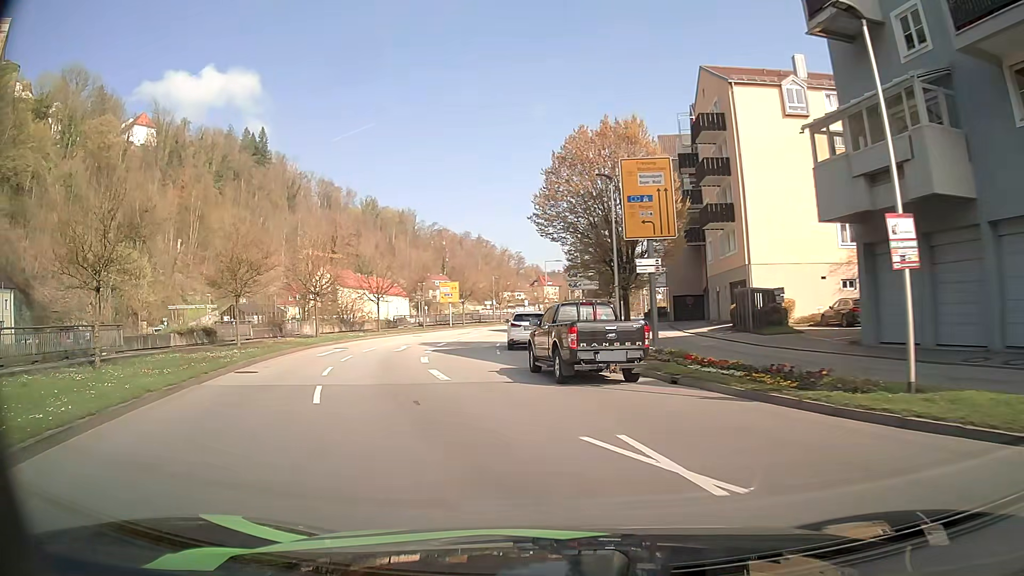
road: primary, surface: asphalt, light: Day
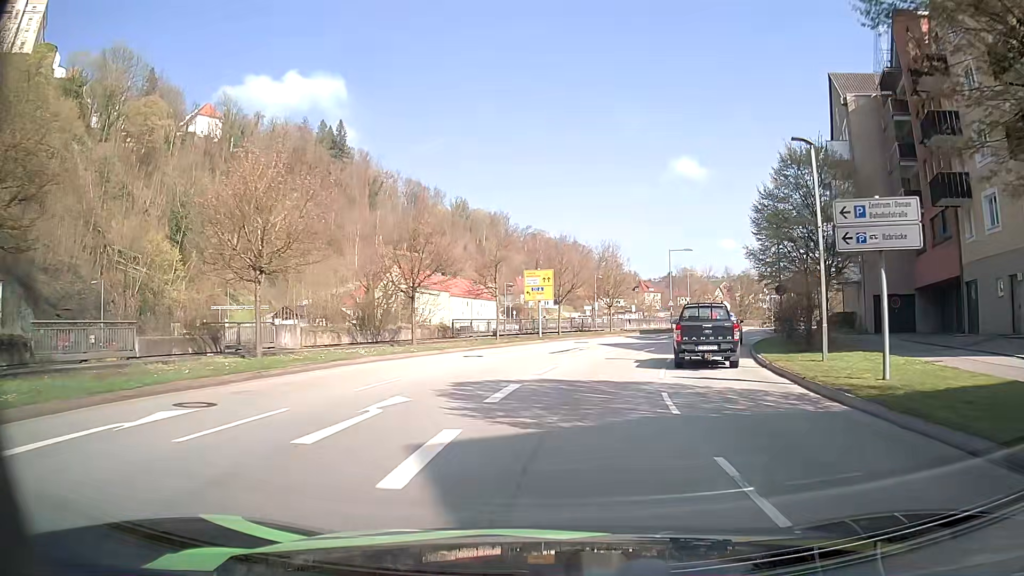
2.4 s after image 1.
(-2.9, +22.8) m; -8°
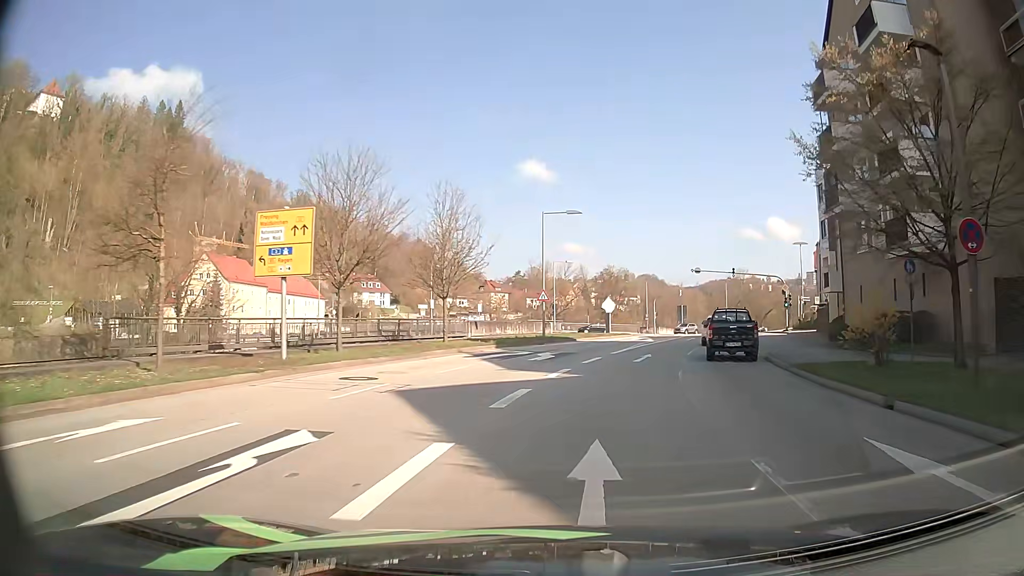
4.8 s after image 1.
(+2.3, +24.6) m; +13°
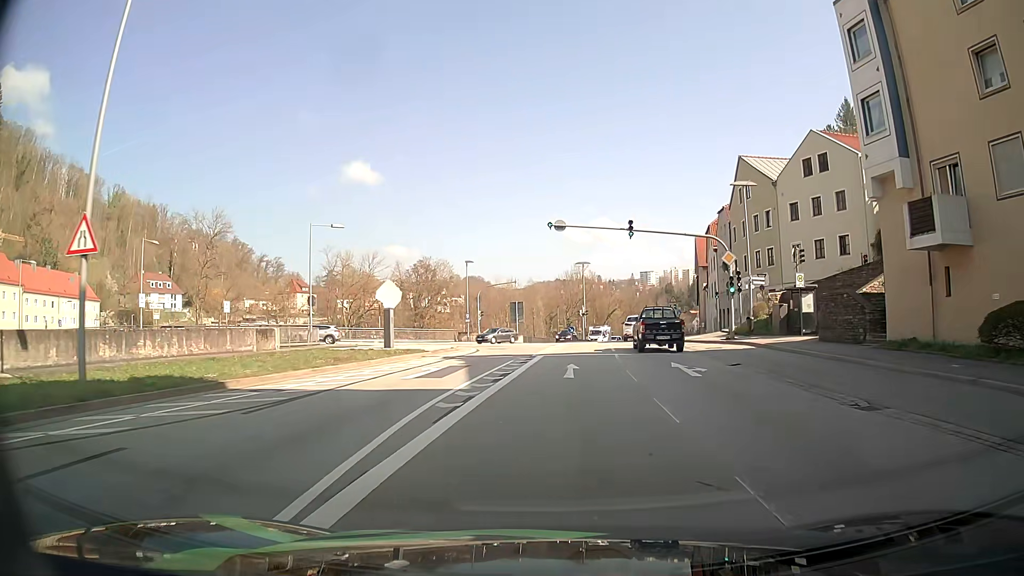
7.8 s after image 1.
(+4.5, +30.8) m; +15°
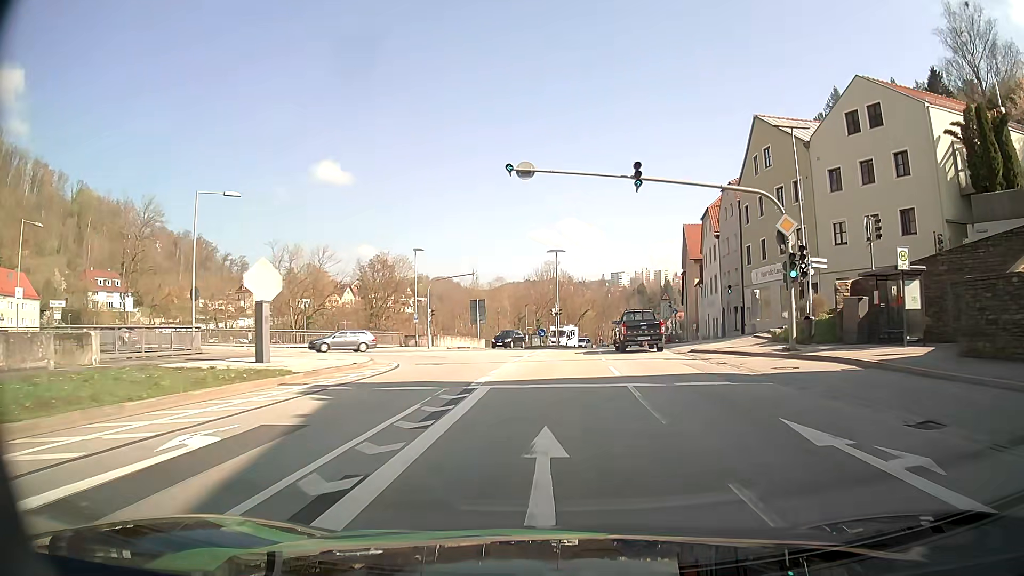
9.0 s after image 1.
(+0.3, +12.5) m; +2°
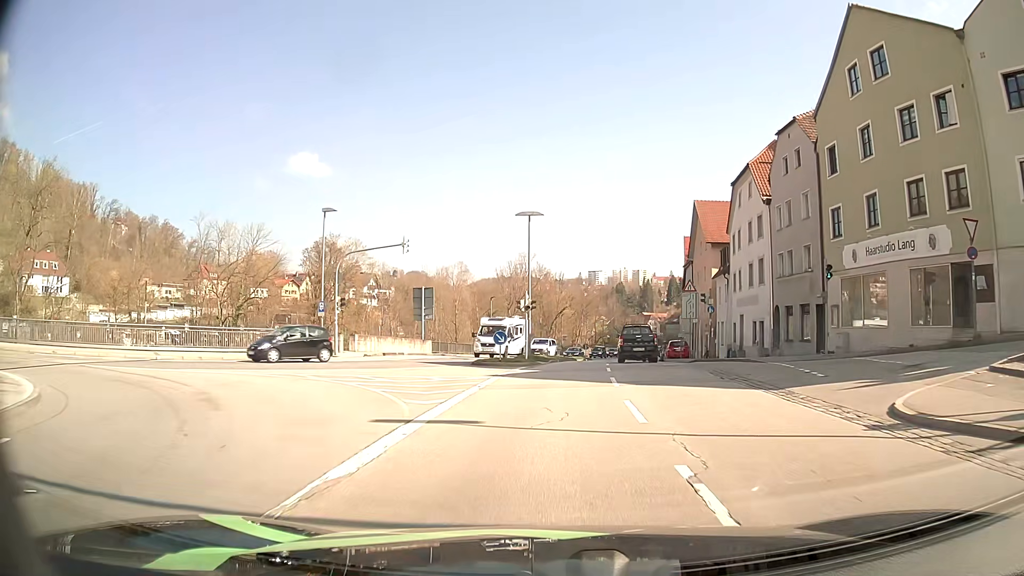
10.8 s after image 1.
(+0.4, +19.0) m; +2°
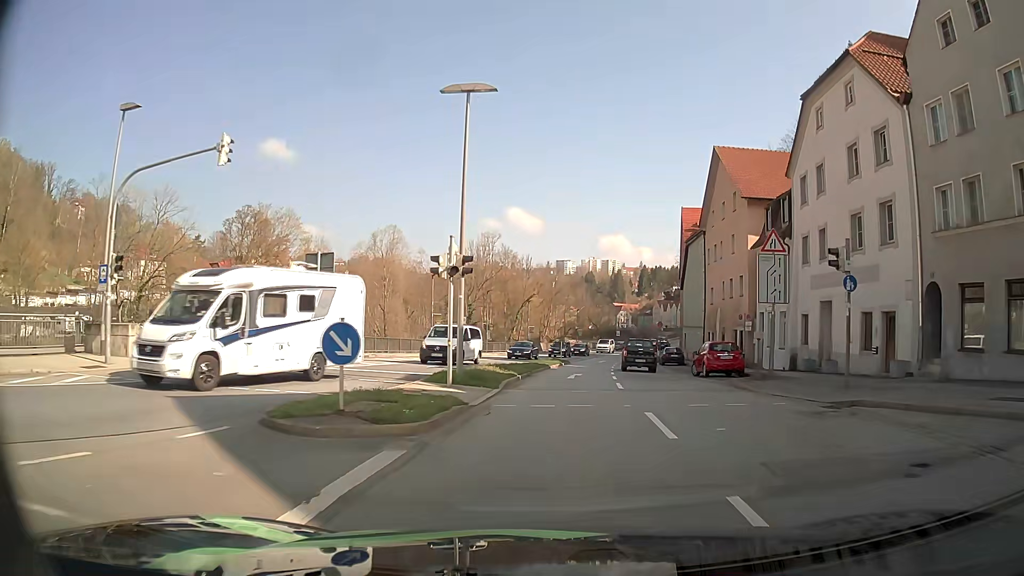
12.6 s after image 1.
(+0.3, +19.1) m; +3°
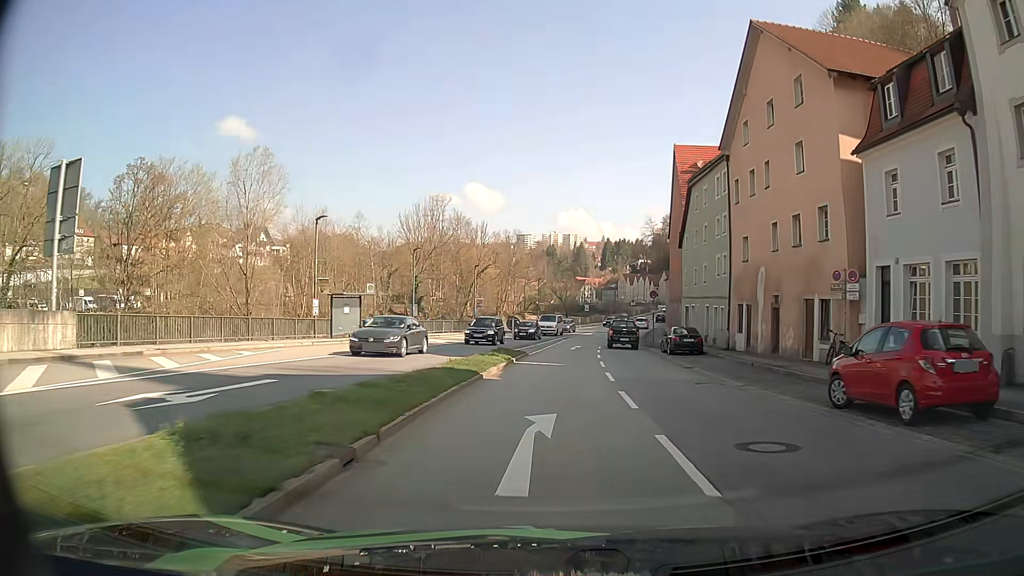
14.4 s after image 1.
(+0.6, +18.8) m; +3°
(0, +10) (0, +20) (+1, +30) (+2, +40) (+3, +50) (+4, +60) (+5, +70) (+7, +80) (+9, +89) (+12, +99) m
